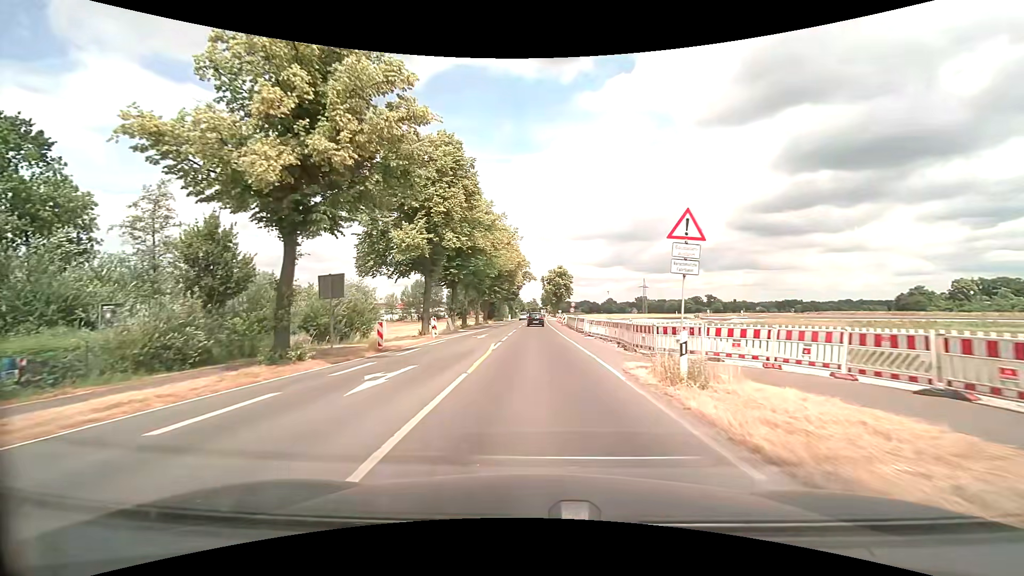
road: secondary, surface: asphalt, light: Day
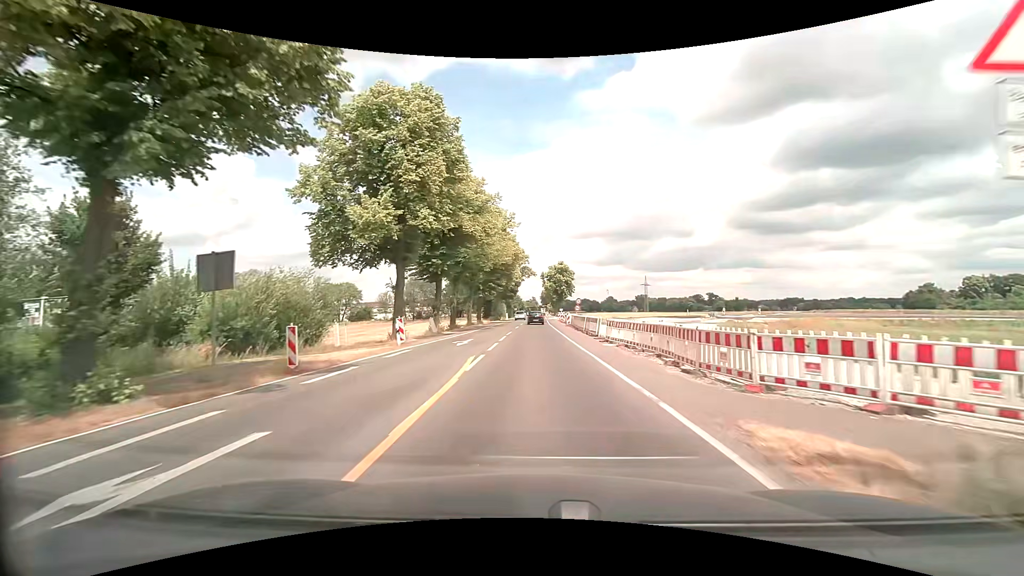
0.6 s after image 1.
(0.0, +7.6) m; 0°
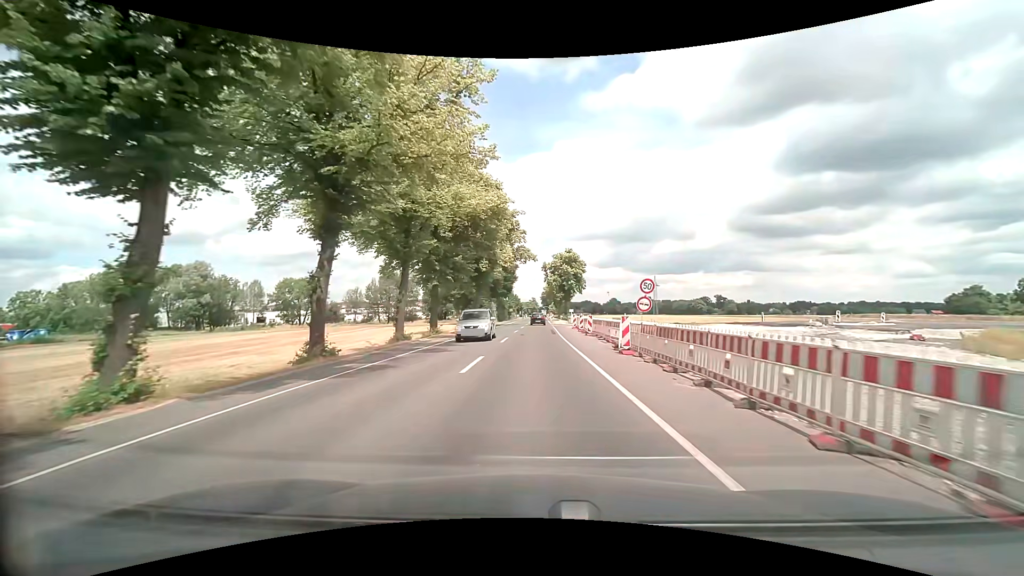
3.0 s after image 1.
(+0.1, +30.5) m; 0°
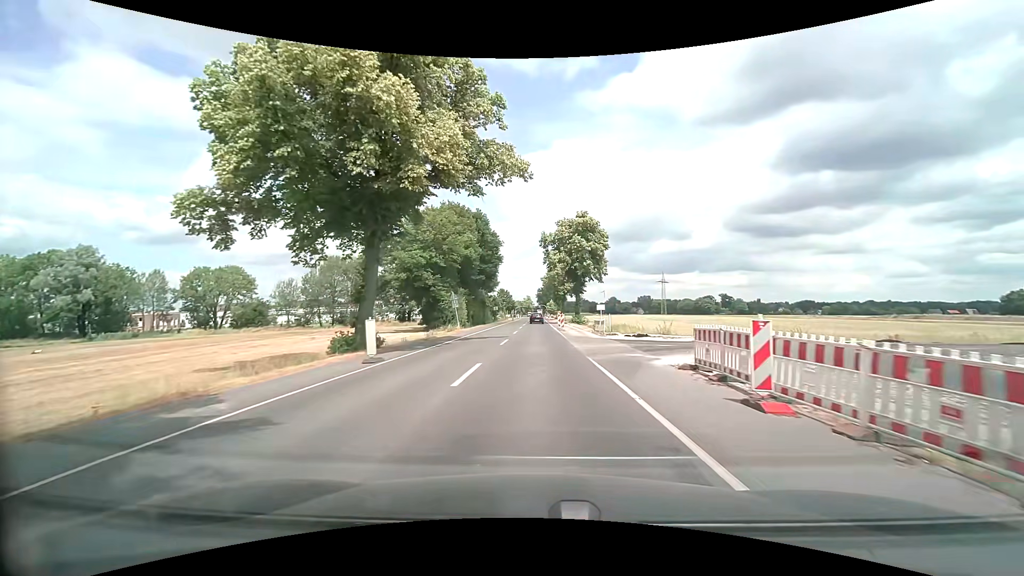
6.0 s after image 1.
(+0.2, +38.0) m; 0°
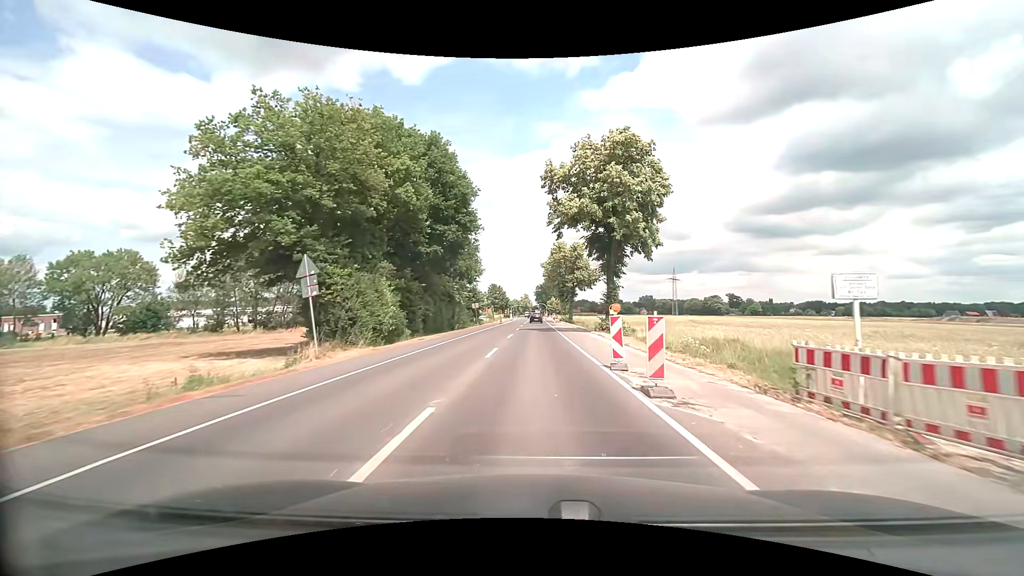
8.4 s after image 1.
(+0.2, +30.5) m; 0°
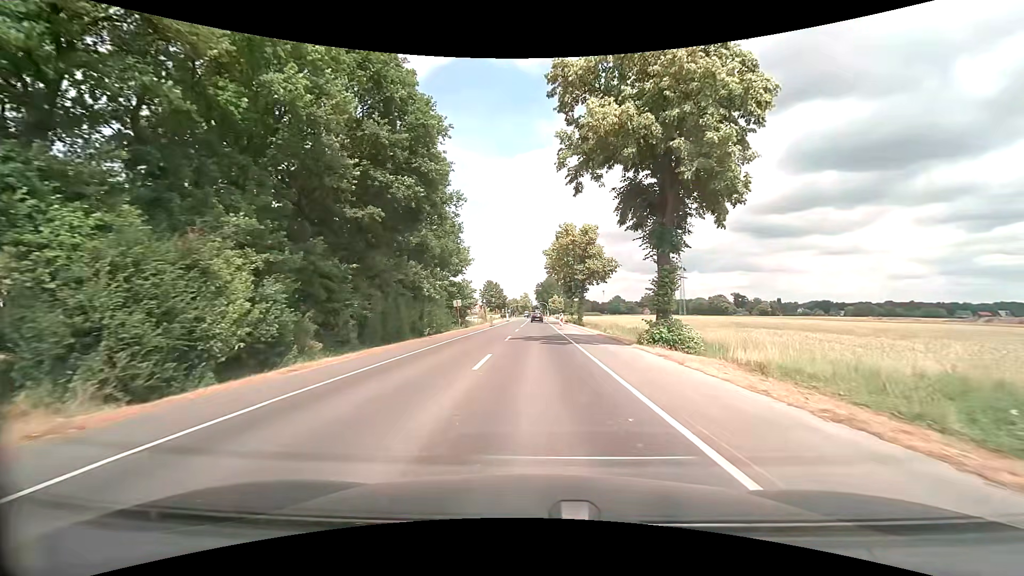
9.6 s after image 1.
(0.0, +15.2) m; 0°
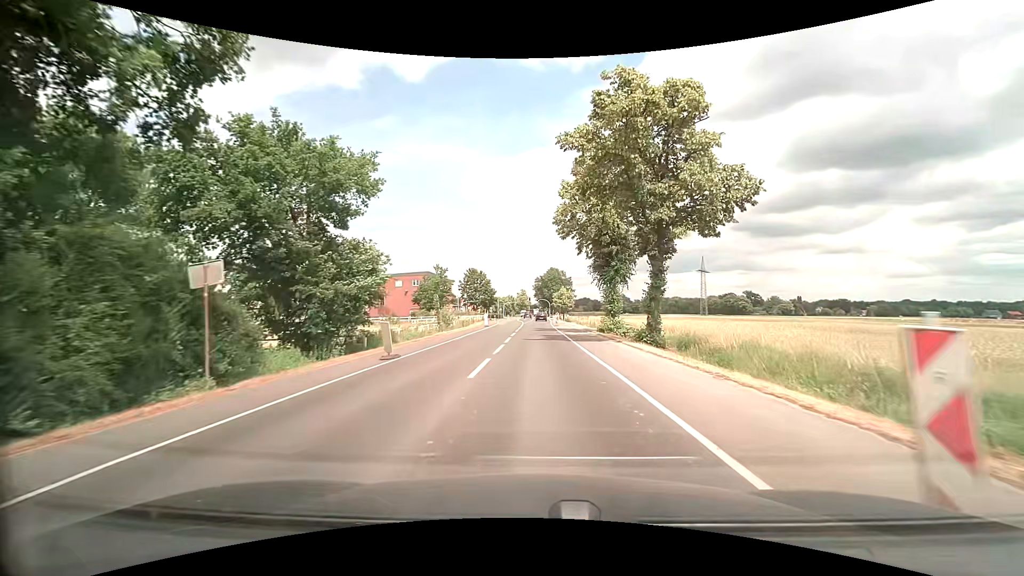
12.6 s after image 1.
(+0.1, +38.1) m; 0°
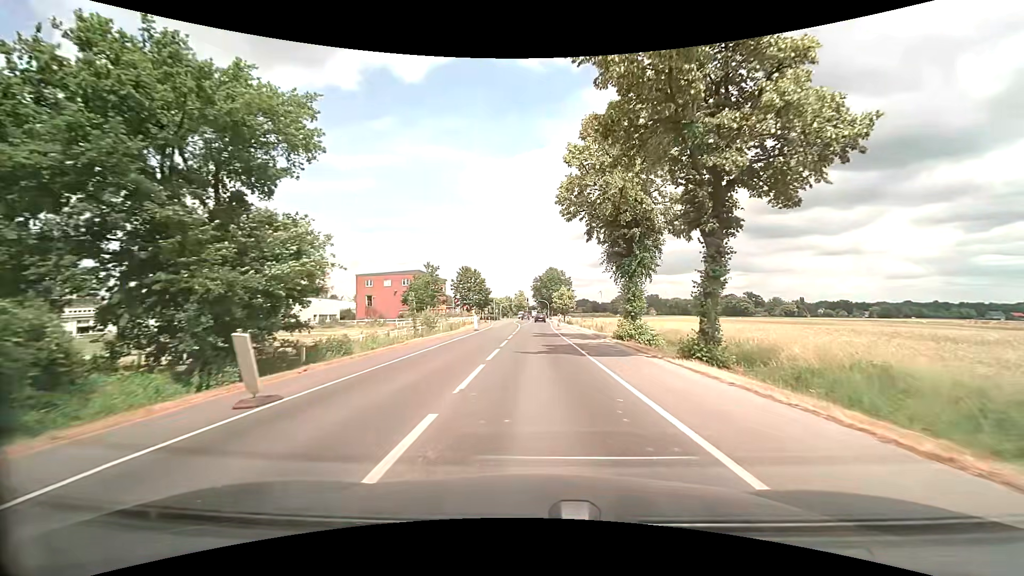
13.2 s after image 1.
(0.0, +7.6) m; 0°
(0, +10) (0, +20) (0, +30) (0, +40) (0, +50) (0, +60) (0, +70) (0, +80) (0, +90) (0, +100) m
